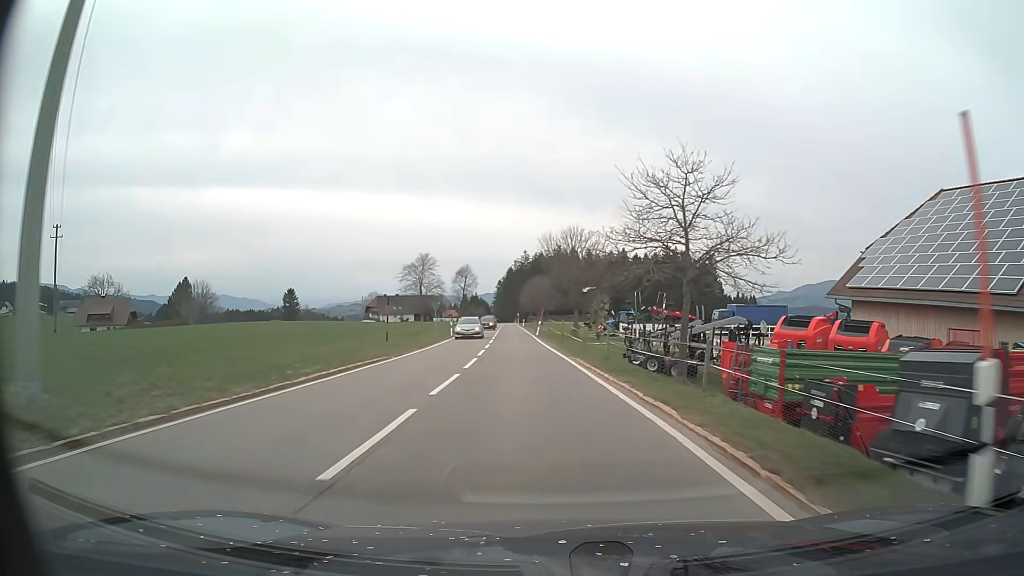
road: tertiary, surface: asphalt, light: Day
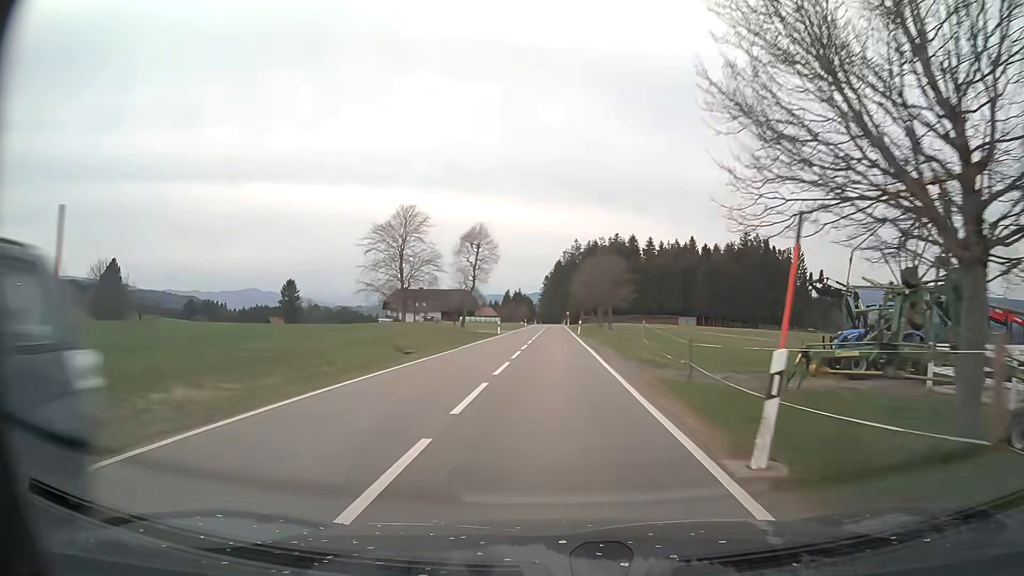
(-2.7, +46.4) m; -4°
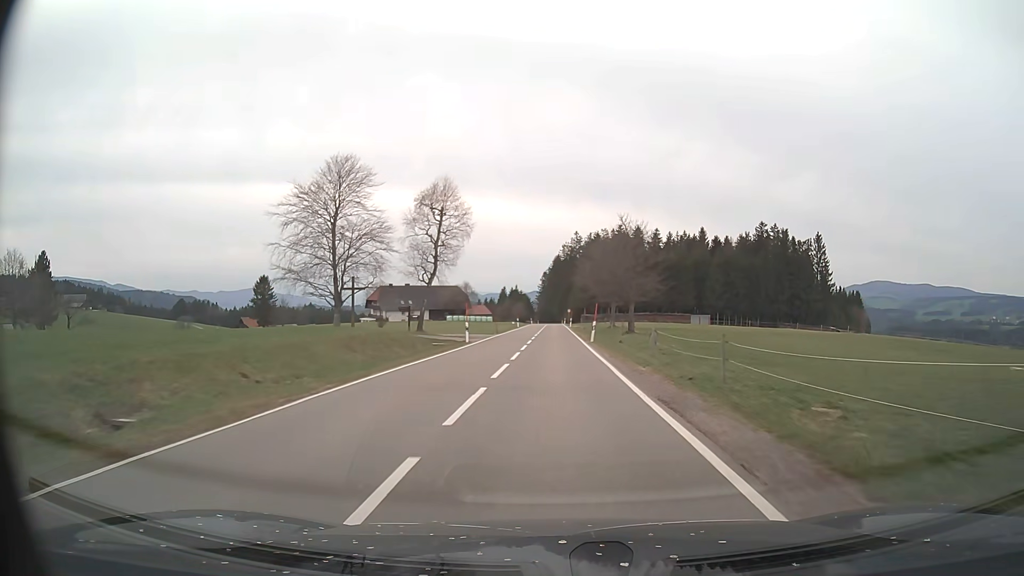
(0.0, +19.8) m; 0°
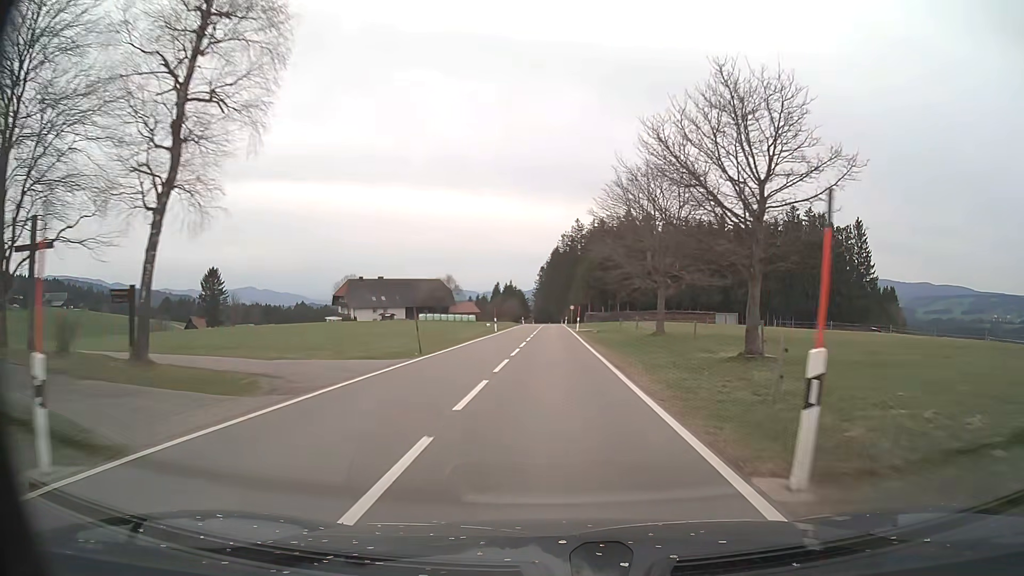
(+0.1, +30.2) m; 0°
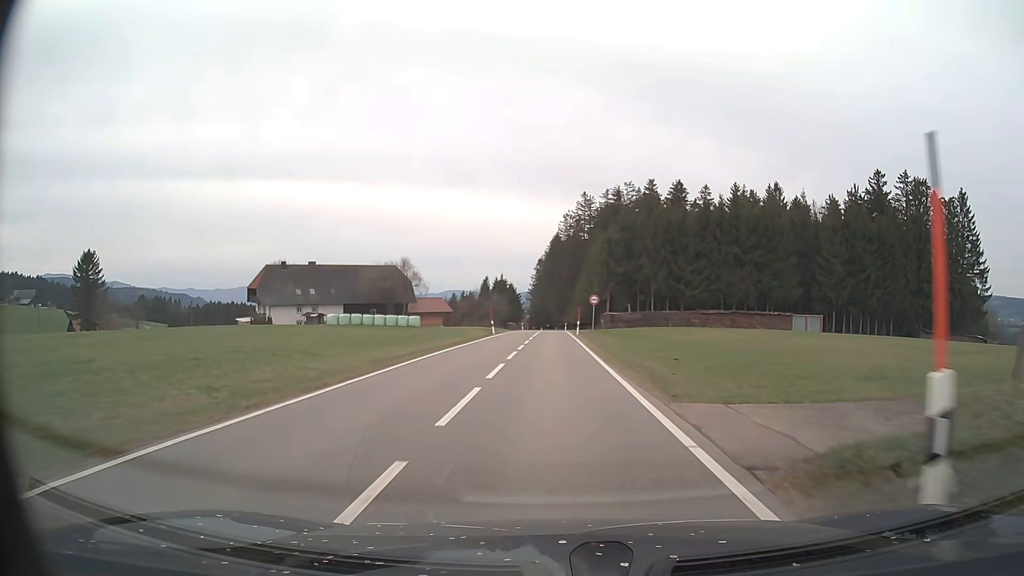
(0.0, +51.2) m; 0°
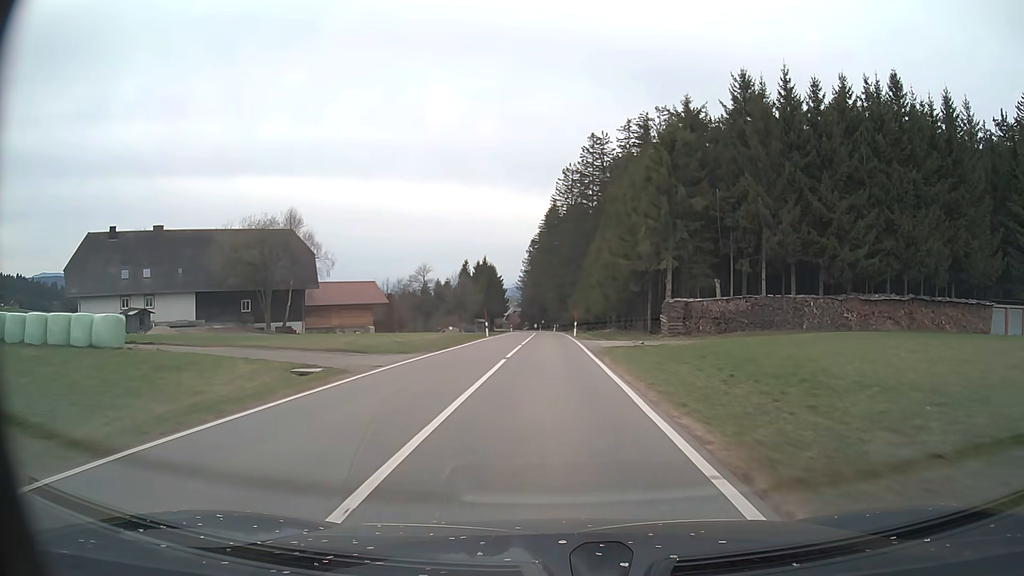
(+0.2, +52.5) m; 0°
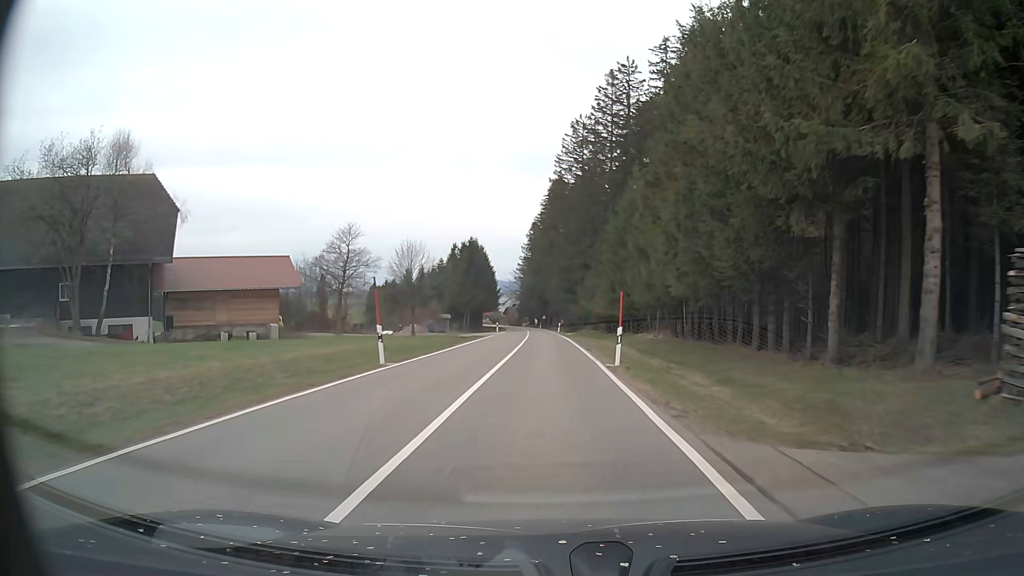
(0.0, +31.7) m; 0°
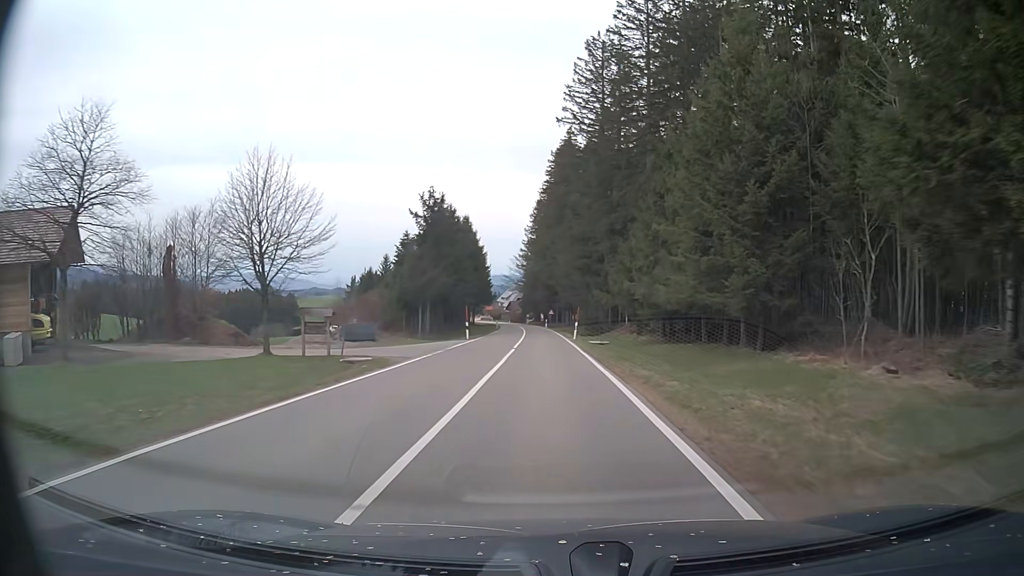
(-0.2, +31.8) m; -1°
(0, +10) (0, +20) (0, +30) (-1, +40) (-1, +50) (-1, +60) (-1, +70) (-2, +80) (-3, +90) (-3, +100) m
